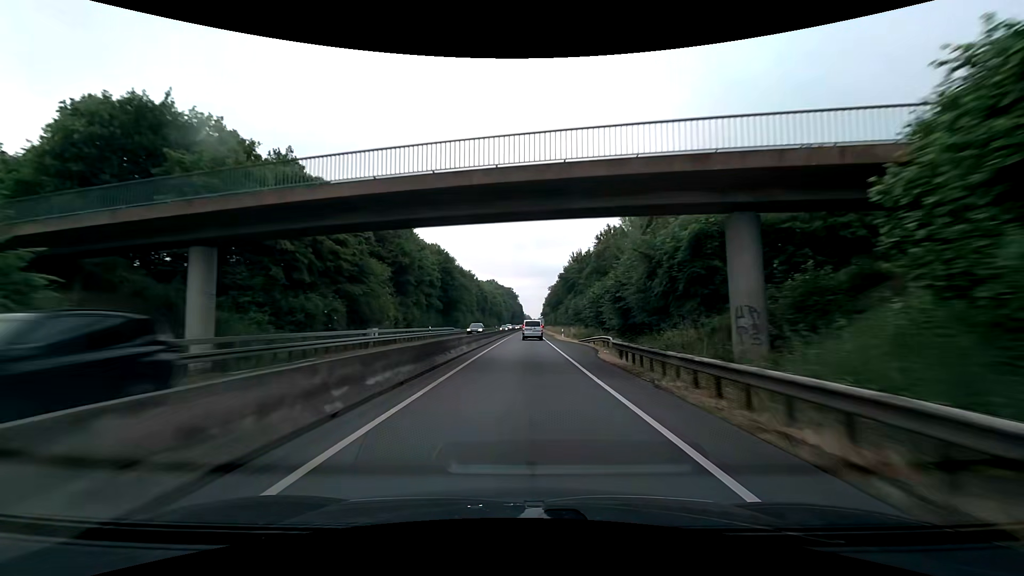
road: trunk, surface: asphalt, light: Day
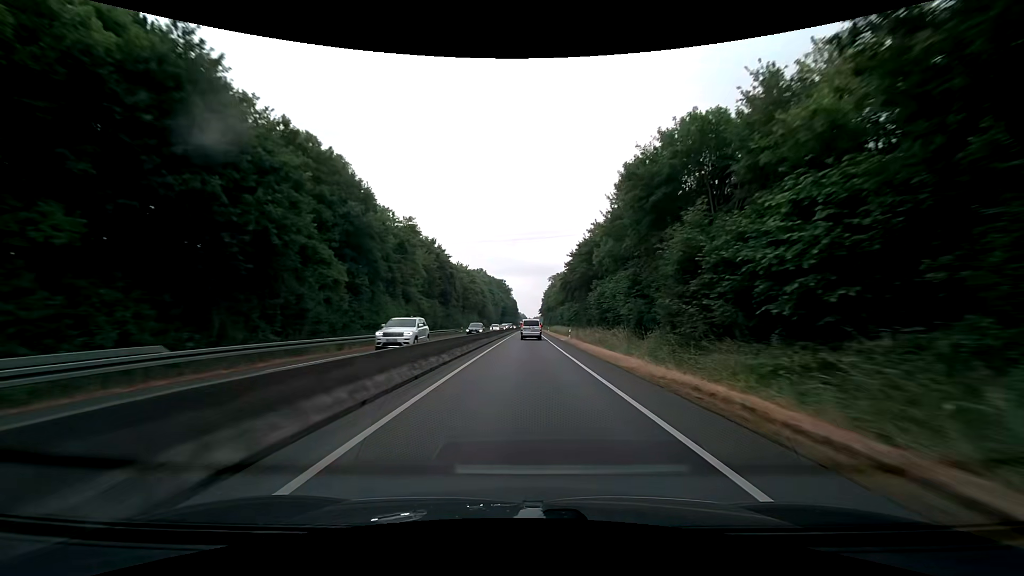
(+0.5, +60.5) m; +1°
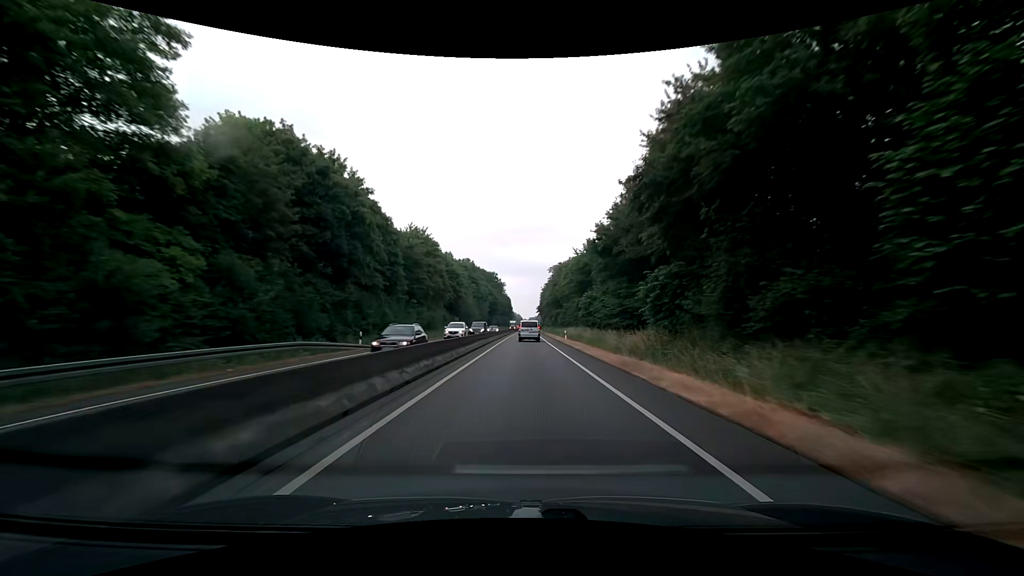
(+0.1, +45.0) m; +1°
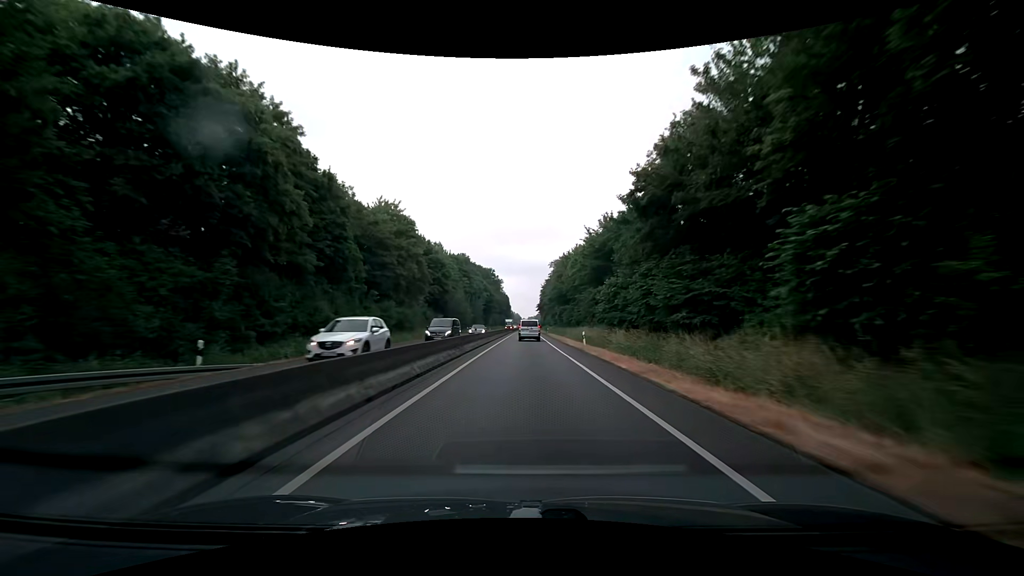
(0.0, +14.9) m; 0°
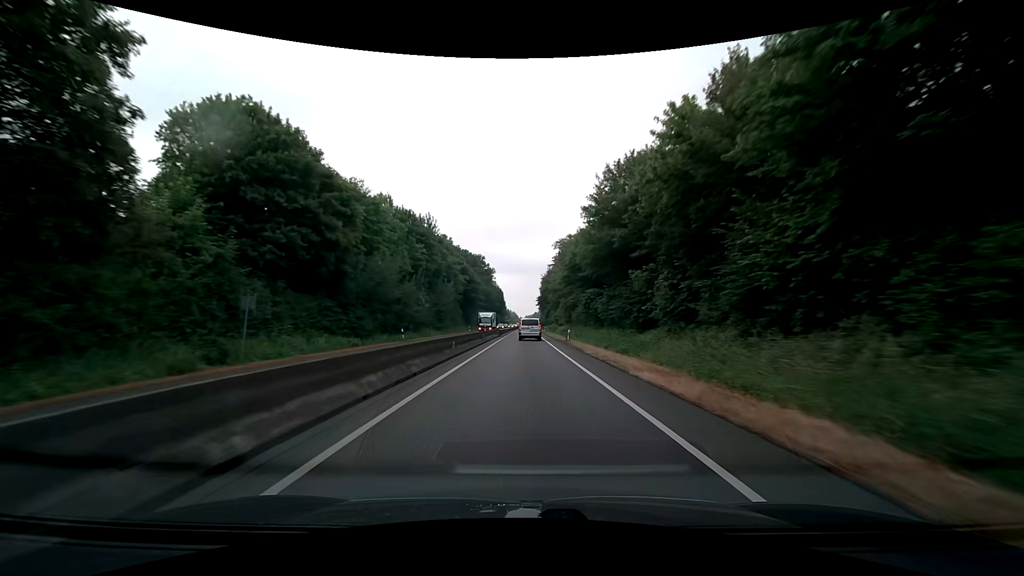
(0.0, +44.0) m; +1°
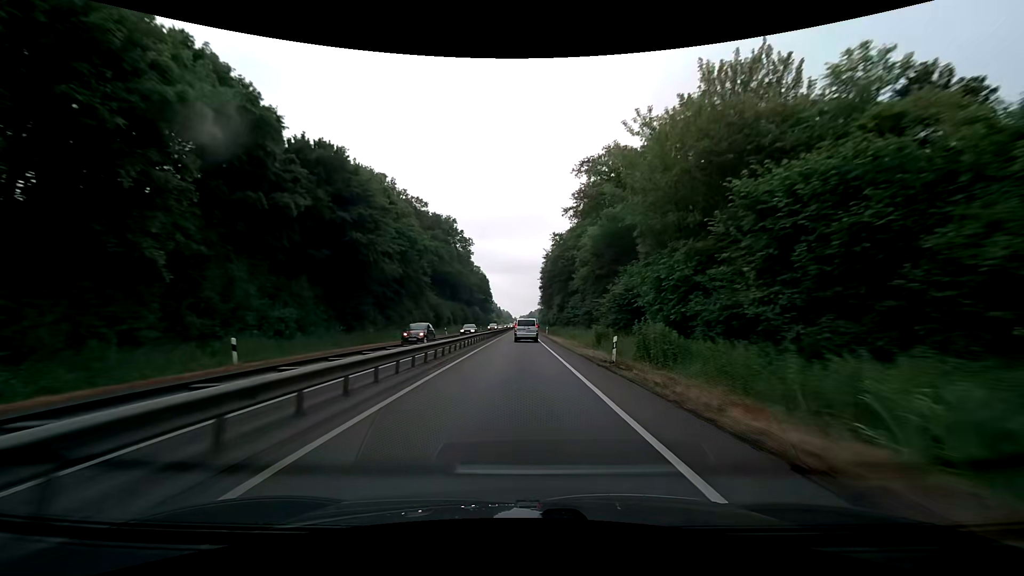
(-0.1, +71.3) m; 0°
